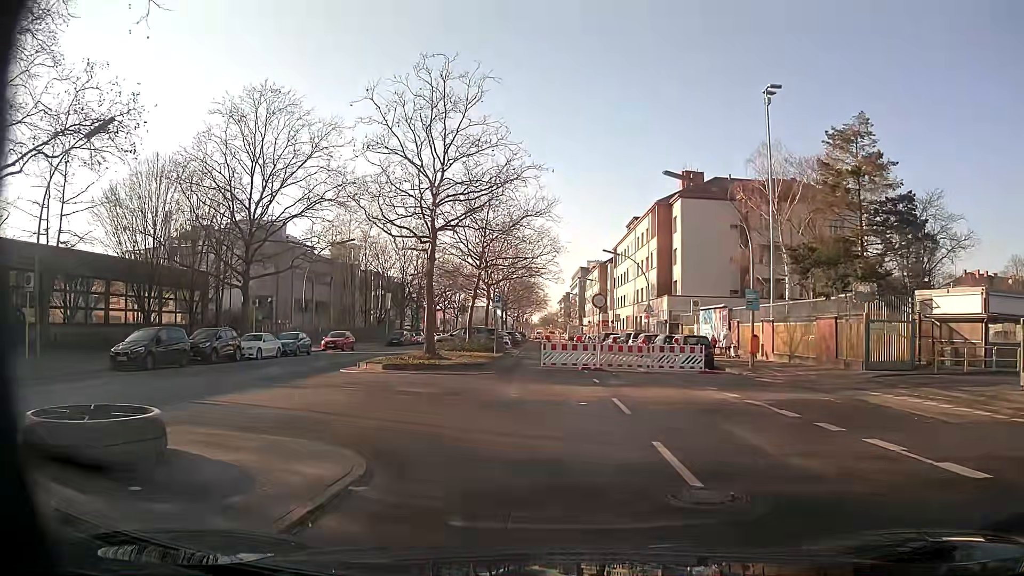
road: secondary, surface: asphalt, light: Day
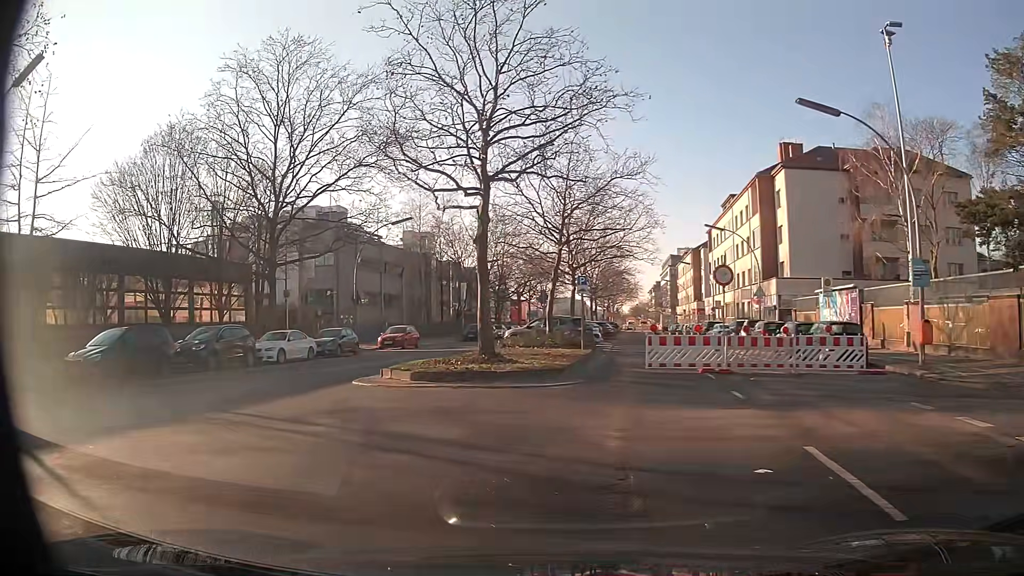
(-0.3, +7.1) m; -9°
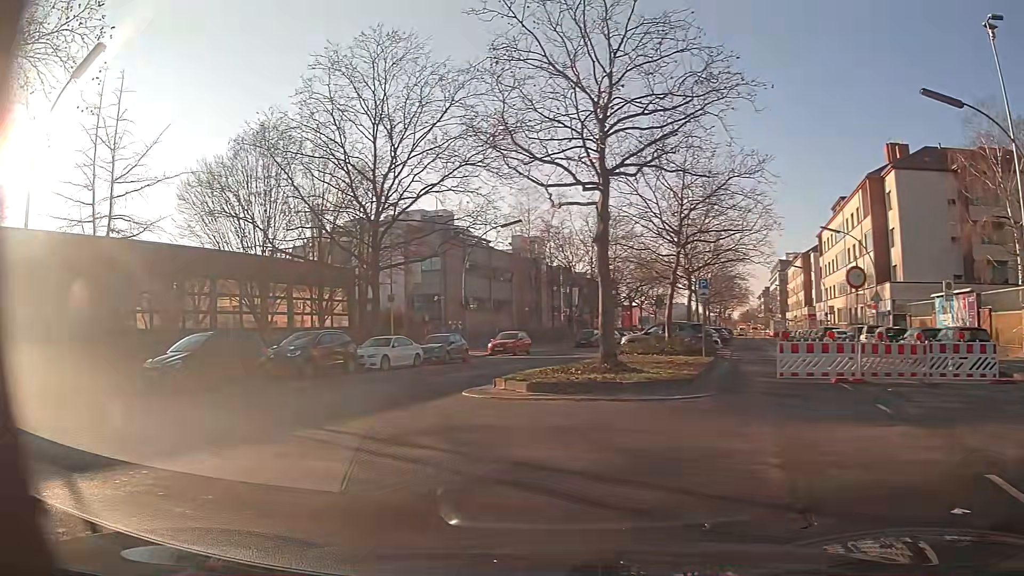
(-0.1, +1.3) m; -8°
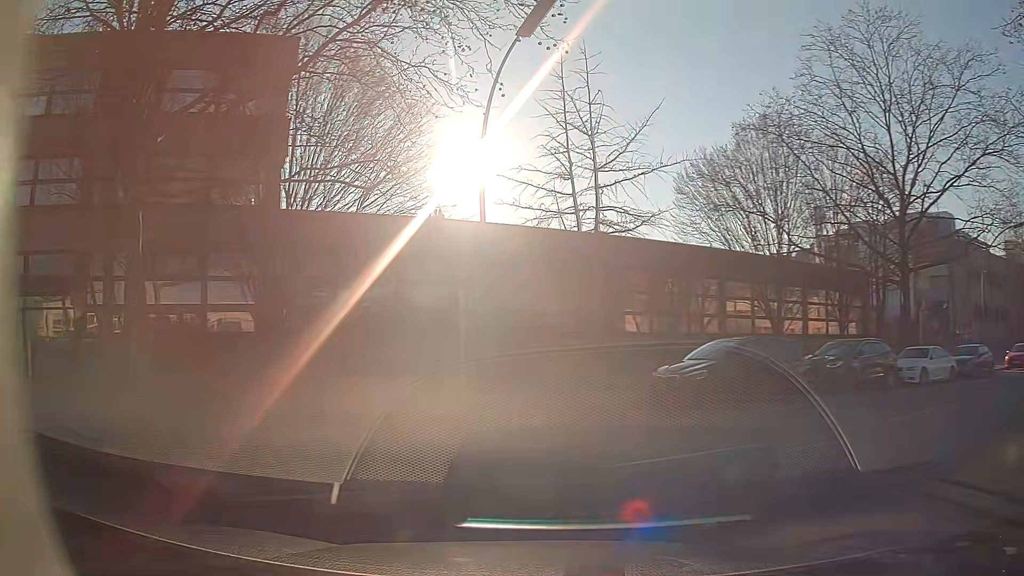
(-1.2, +3.0) m; -43°
